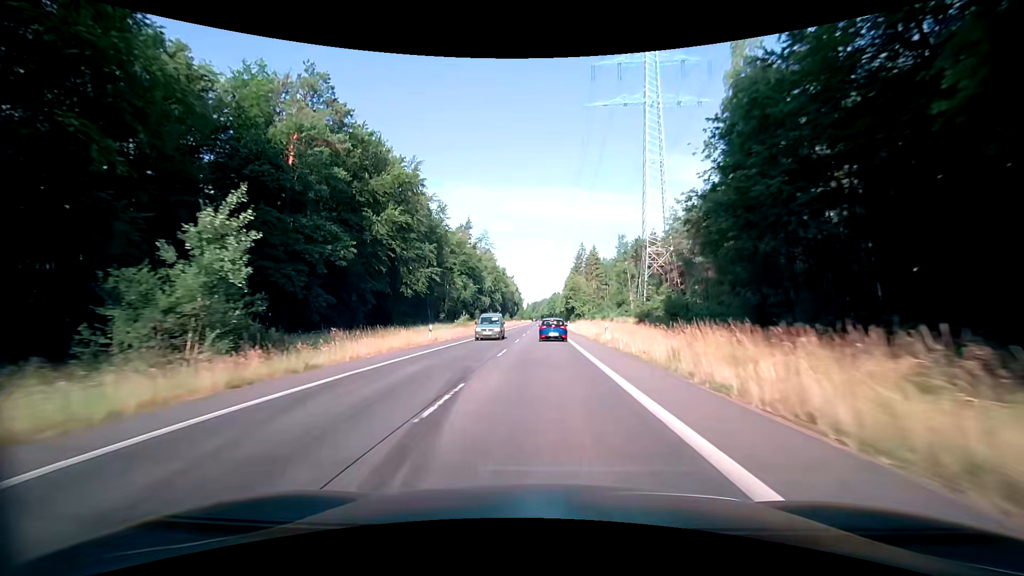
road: secondary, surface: asphalt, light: Day
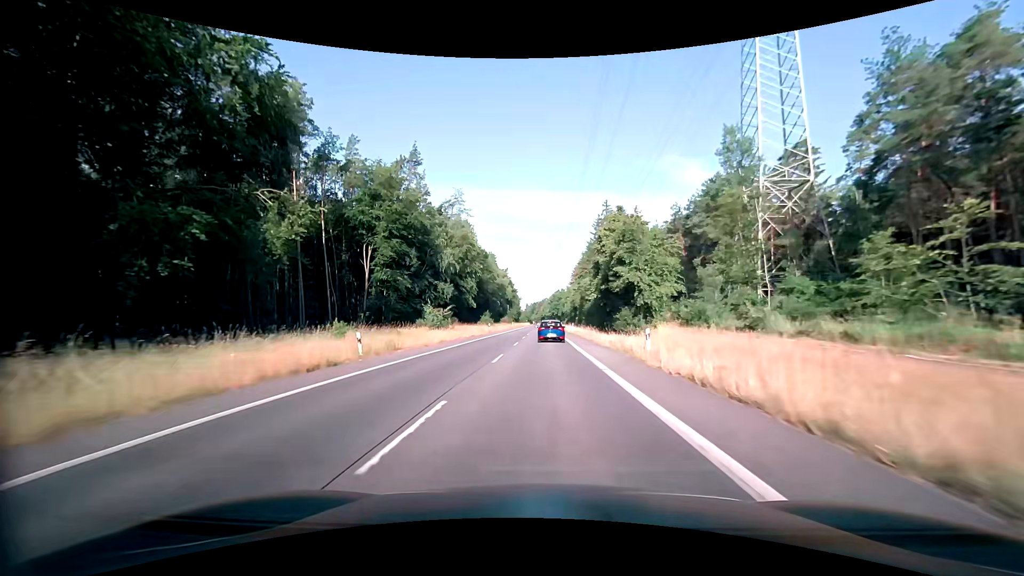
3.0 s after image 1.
(-0.2, +62.2) m; 0°
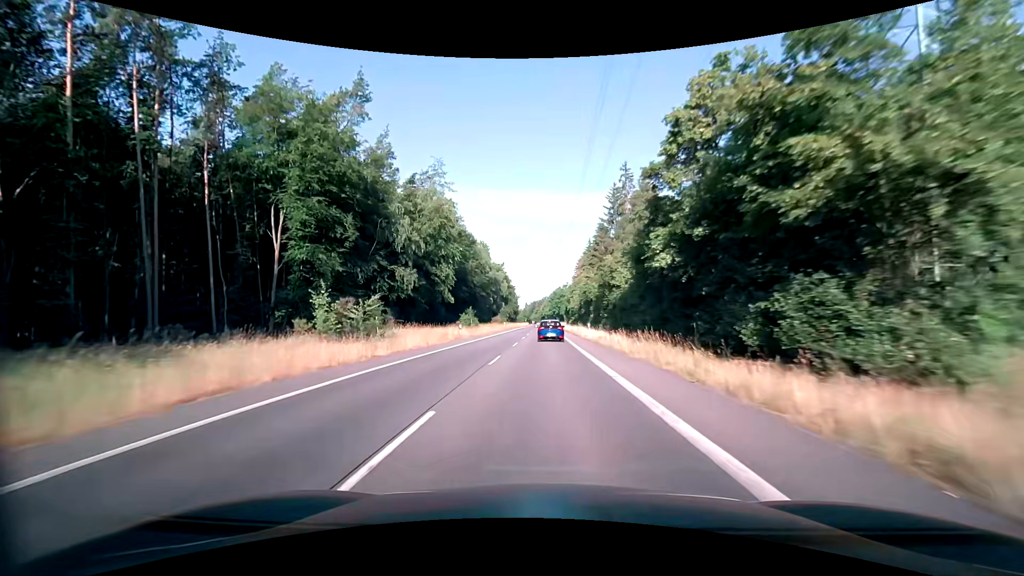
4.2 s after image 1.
(0.0, +25.0) m; 0°
(0, +10) (0, +20) (0, +30) (0, +40) (0, +50) (0, +60) (-1, +70) (-1, +80) (-1, +90) (-1, +100) m
